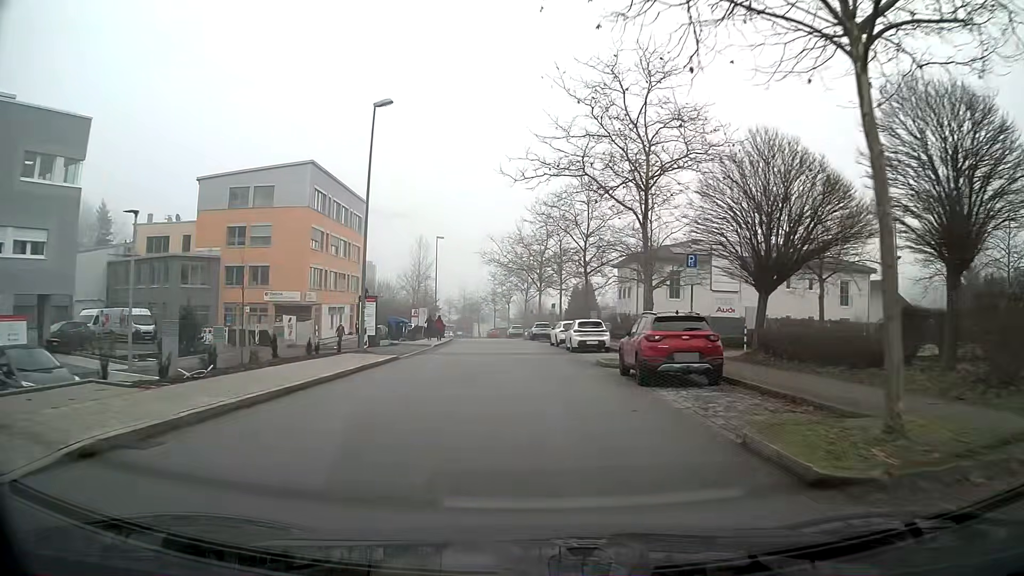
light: Day
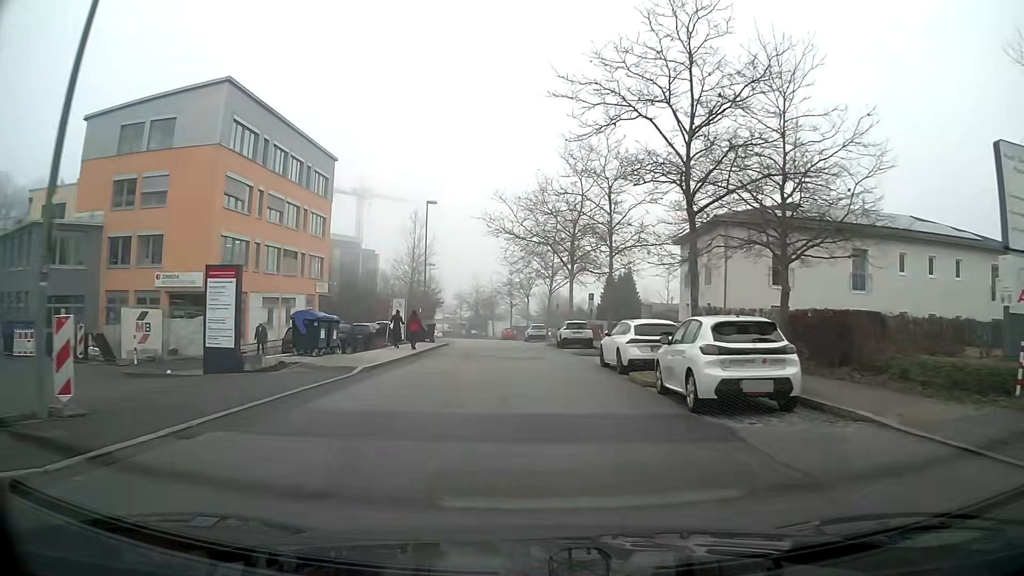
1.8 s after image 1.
(-0.3, +19.4) m; -2°
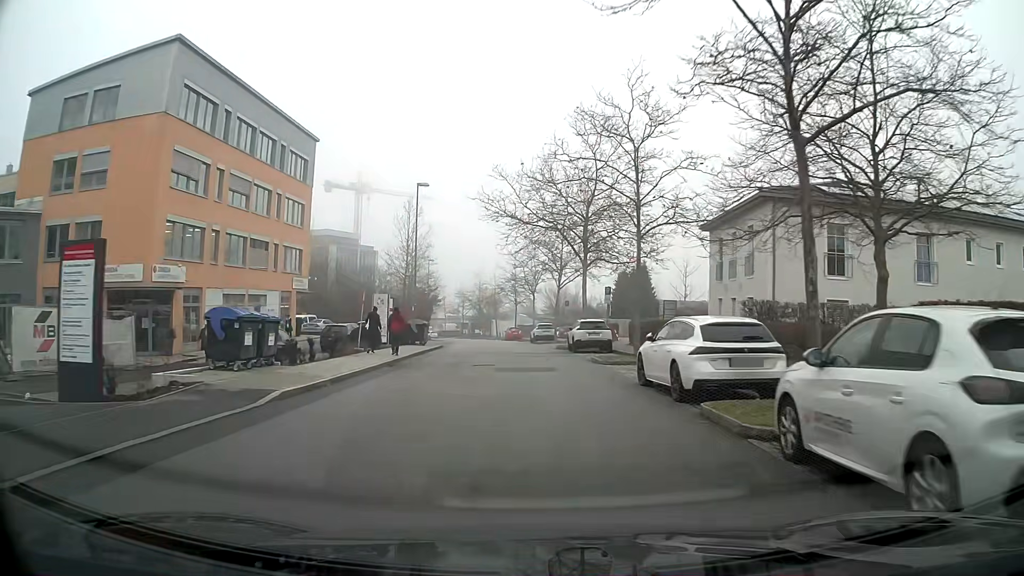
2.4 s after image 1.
(0.0, +6.3) m; -1°
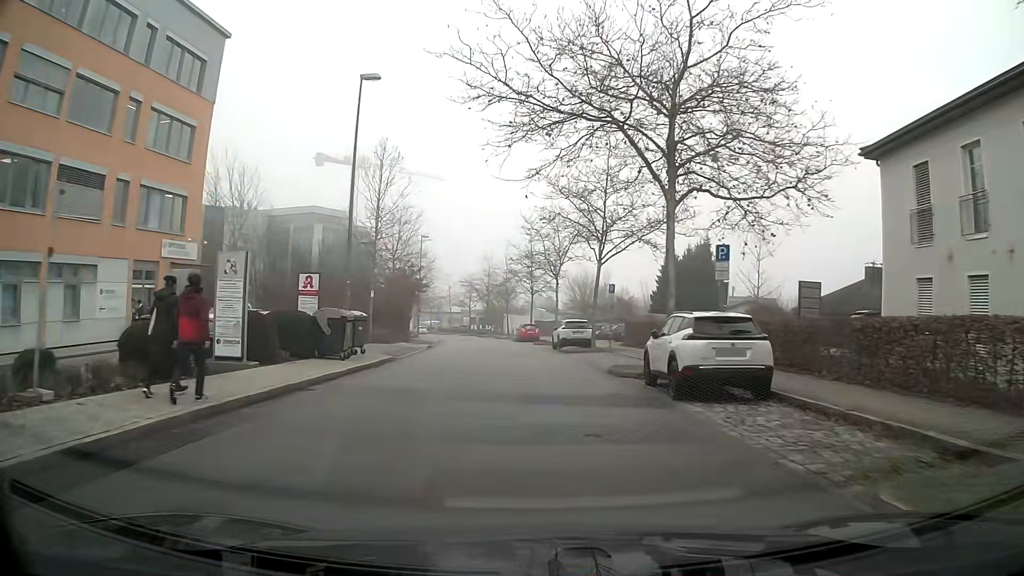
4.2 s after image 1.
(-0.3, +19.2) m; -2°
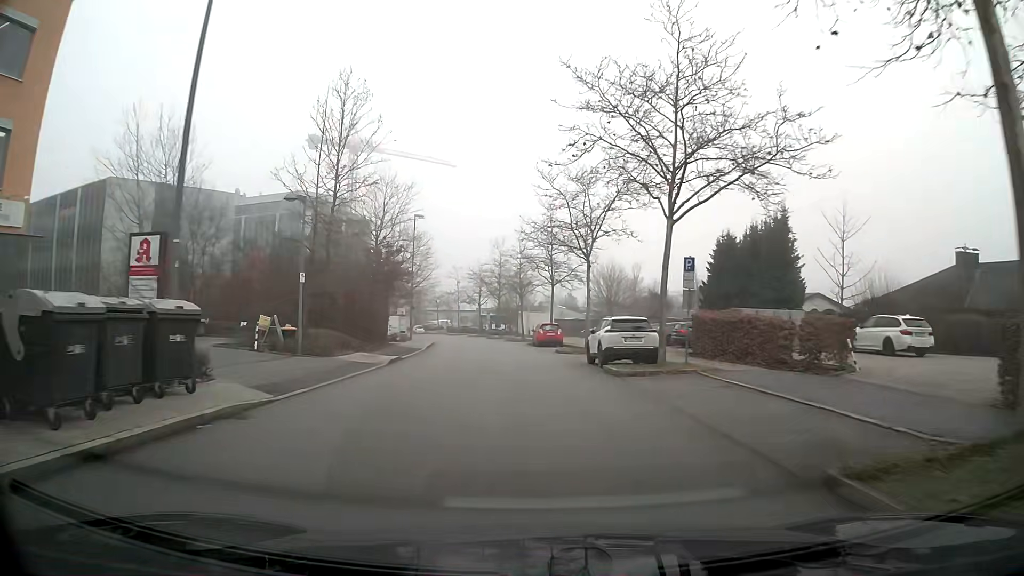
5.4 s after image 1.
(-0.2, +13.2) m; -2°
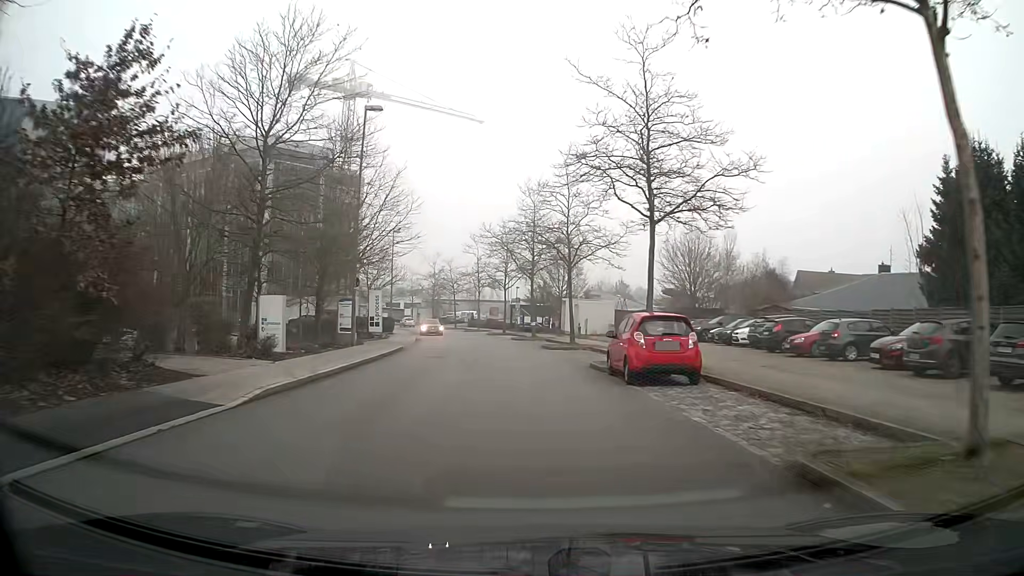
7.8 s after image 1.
(-0.9, +27.3) m; -3°
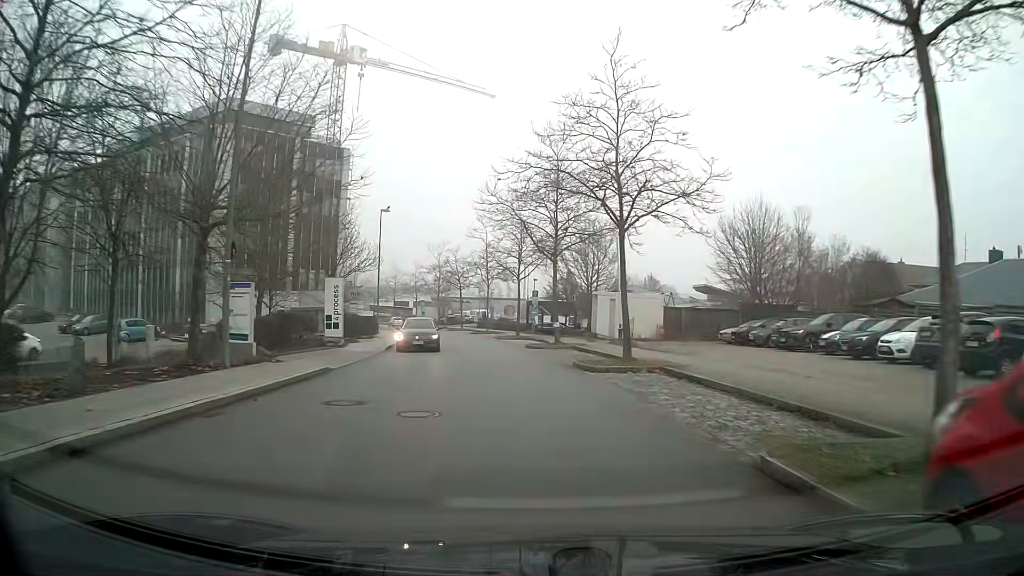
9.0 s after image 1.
(-0.2, +13.5) m; -2°
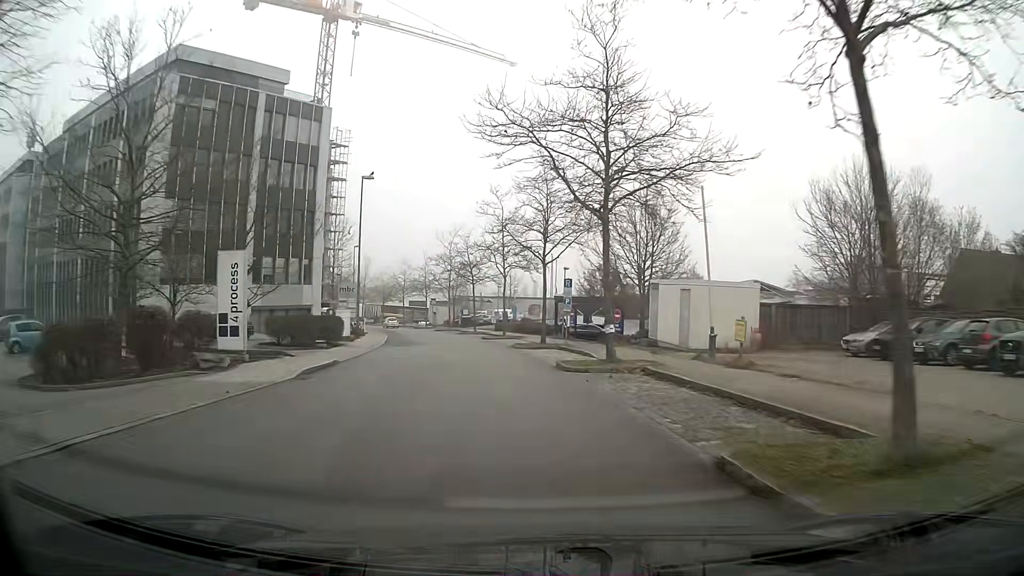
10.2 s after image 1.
(-0.3, +13.9) m; -2°
